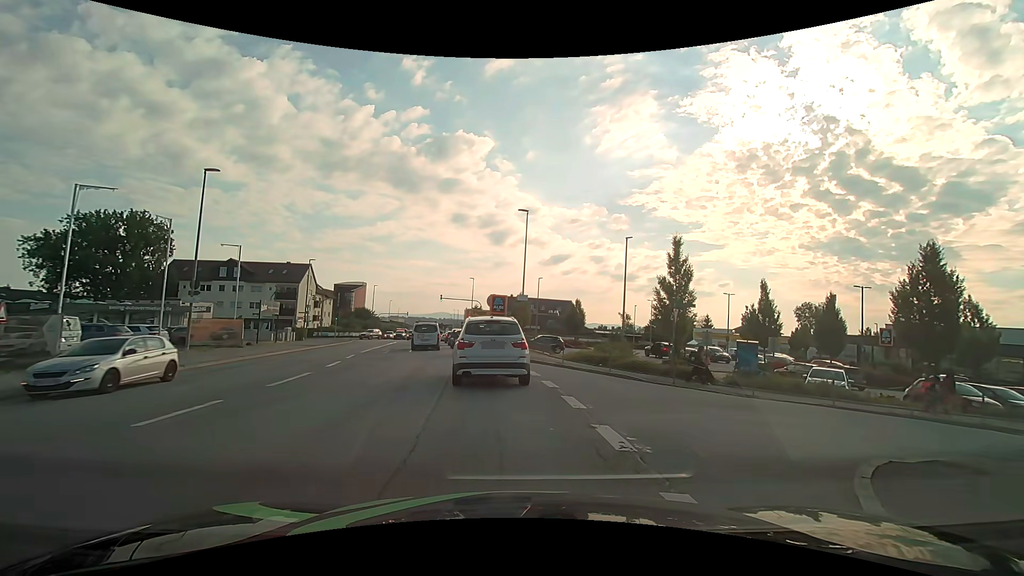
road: tertiary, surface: asphalt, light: Day
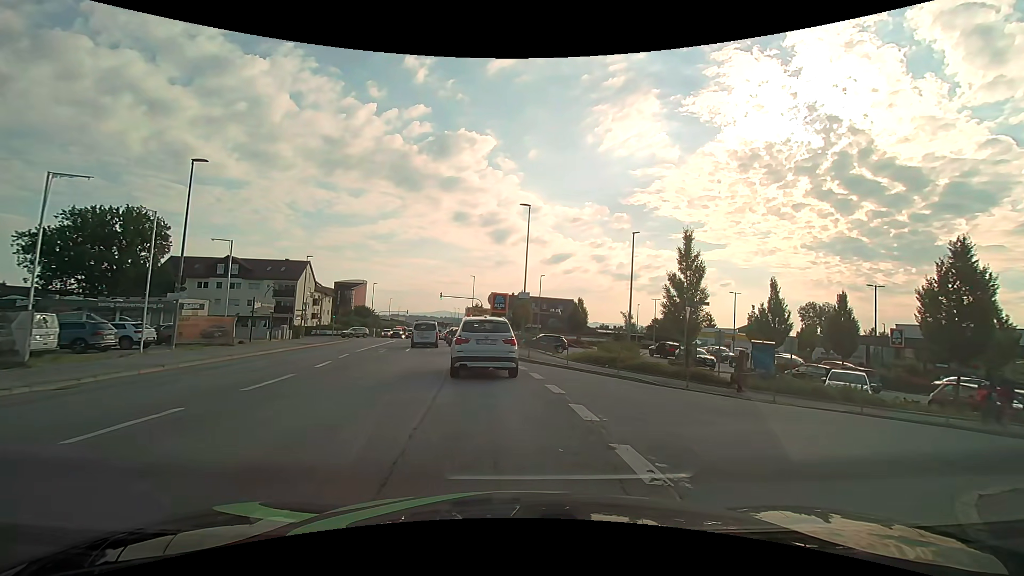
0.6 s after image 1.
(0.0, +1.3) m; -1°
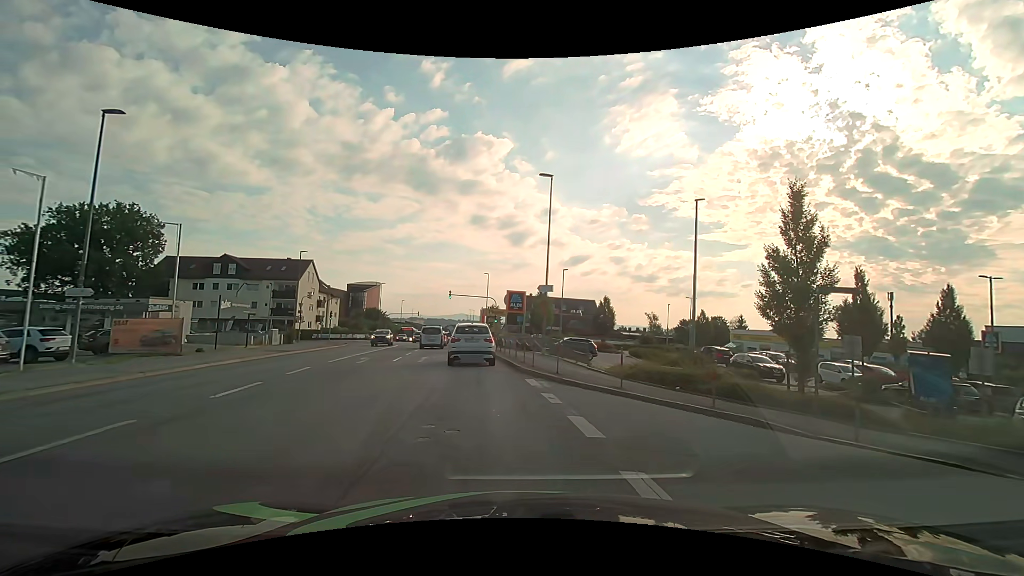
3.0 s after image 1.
(-0.1, +7.4) m; -2°
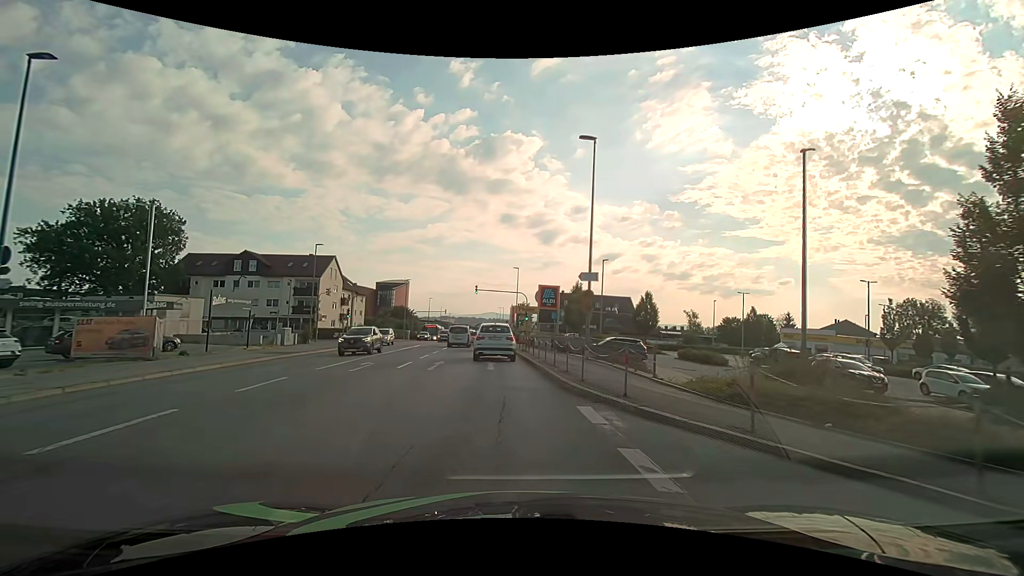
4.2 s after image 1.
(-0.1, +5.2) m; -3°
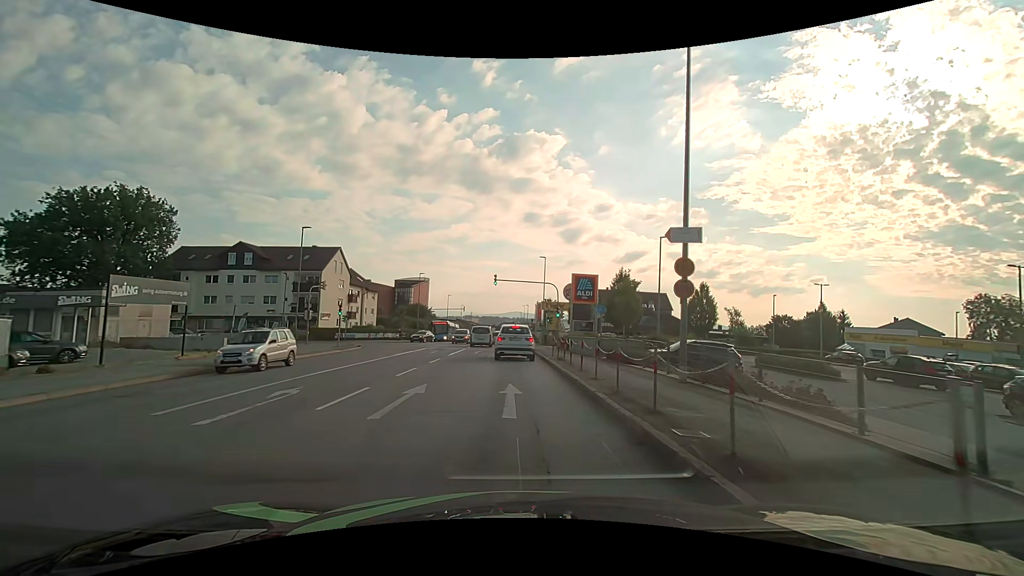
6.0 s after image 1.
(-0.4, +9.6) m; -4°
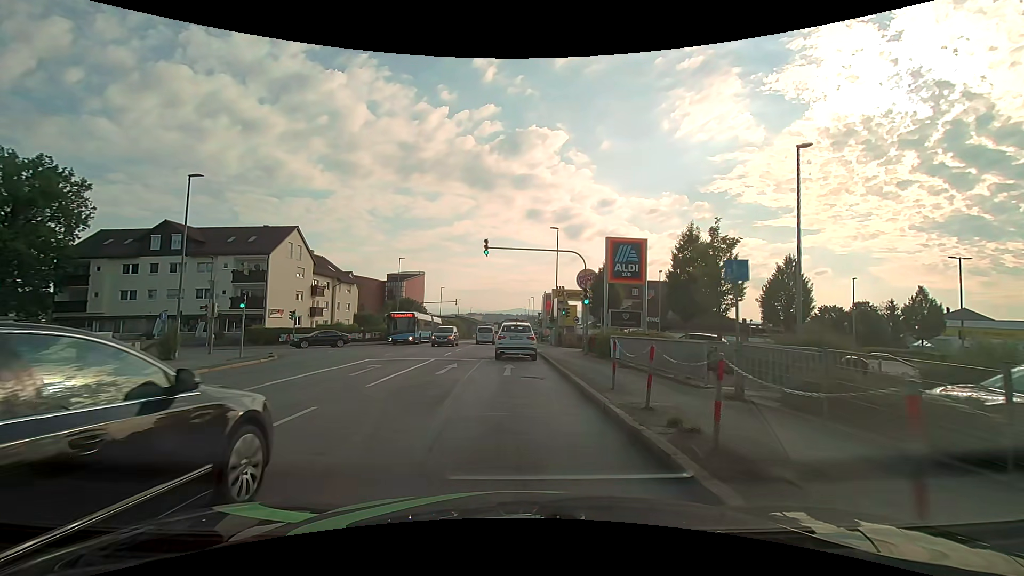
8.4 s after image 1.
(+0.1, +15.1) m; +1°
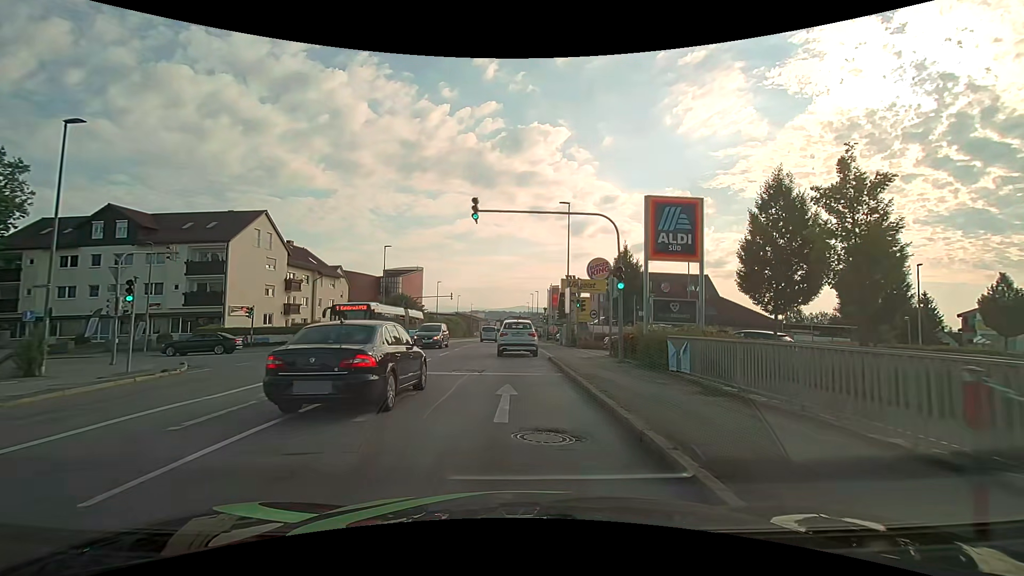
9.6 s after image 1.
(-0.1, +7.8) m; -1°
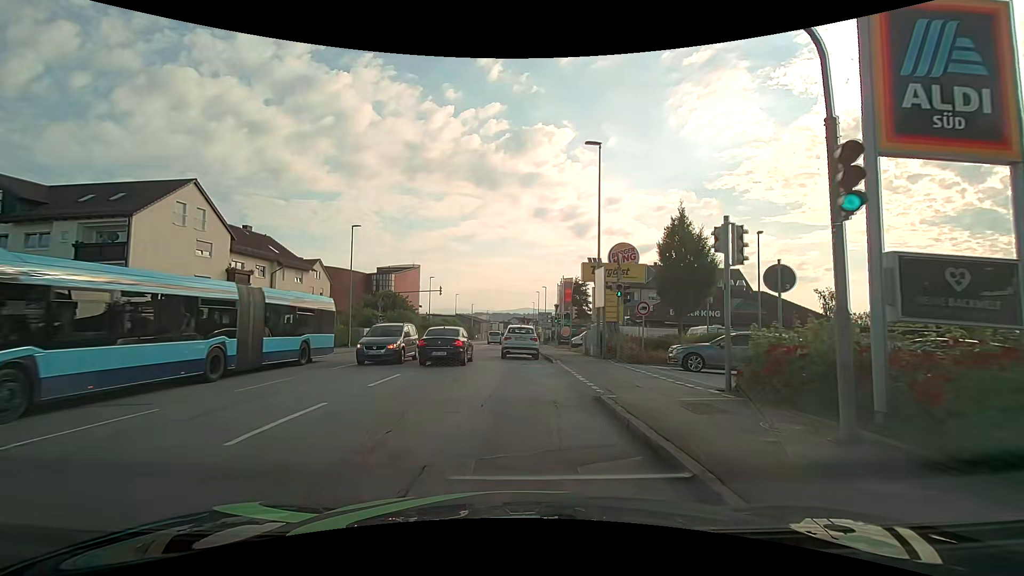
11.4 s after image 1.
(0.0, +11.9) m; -1°
(0, +10) (0, +20) (+1, +30) (+1, +40) (+1, +50) (+1, +60) (+1, +70) (+1, +80) (+1, +90) (+1, +100) m
